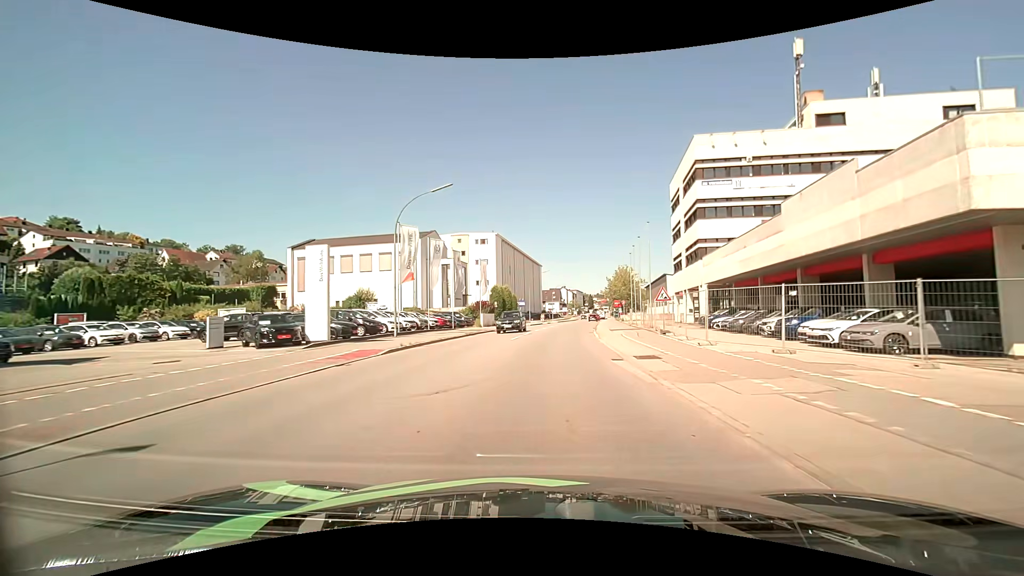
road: tertiary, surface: asphalt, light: Day
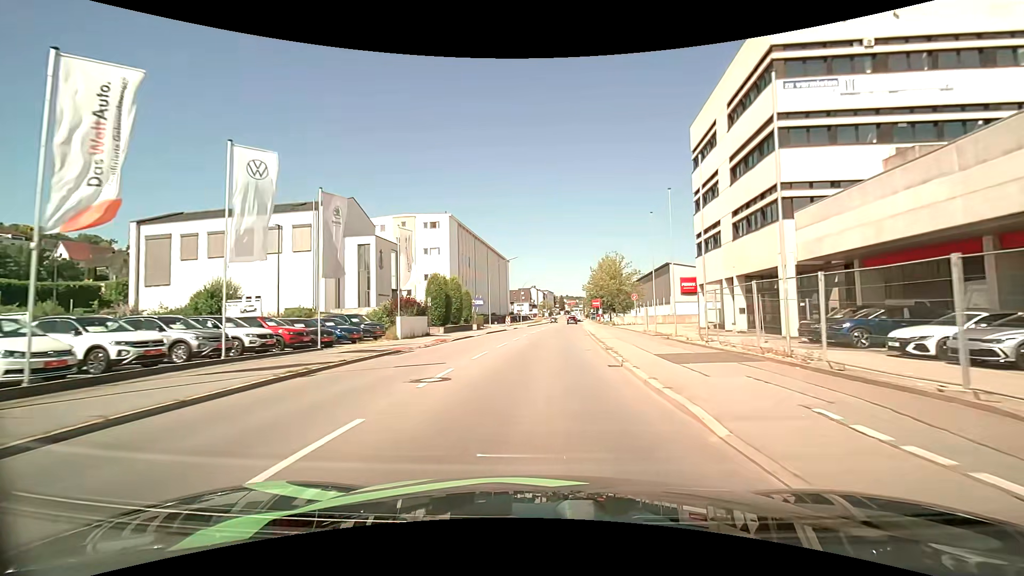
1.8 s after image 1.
(+0.7, +21.9) m; +4°
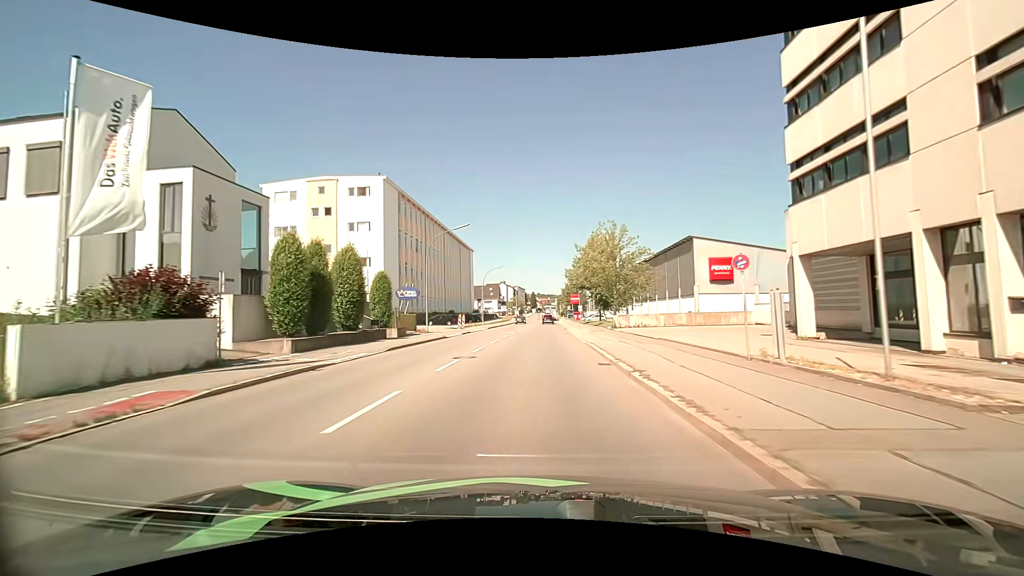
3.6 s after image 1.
(+0.6, +21.6) m; +3°
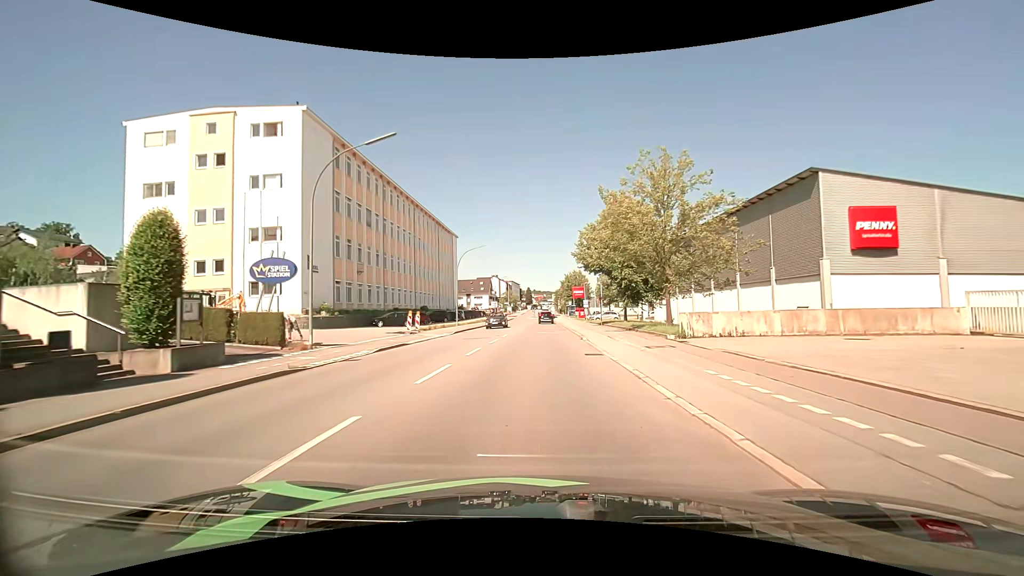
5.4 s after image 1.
(+0.2, +20.4) m; +1°
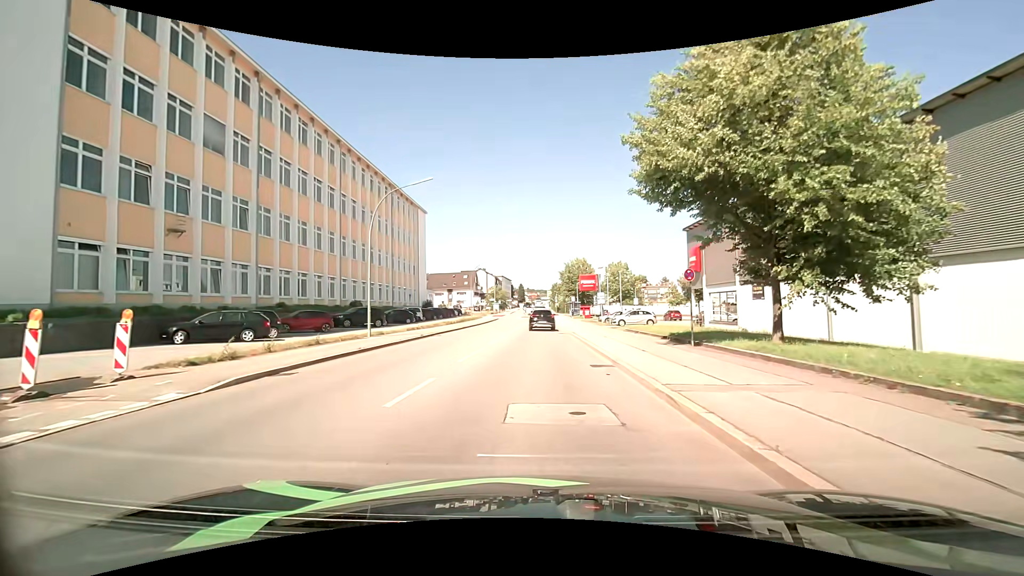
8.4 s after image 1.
(+0.2, +26.5) m; +1°
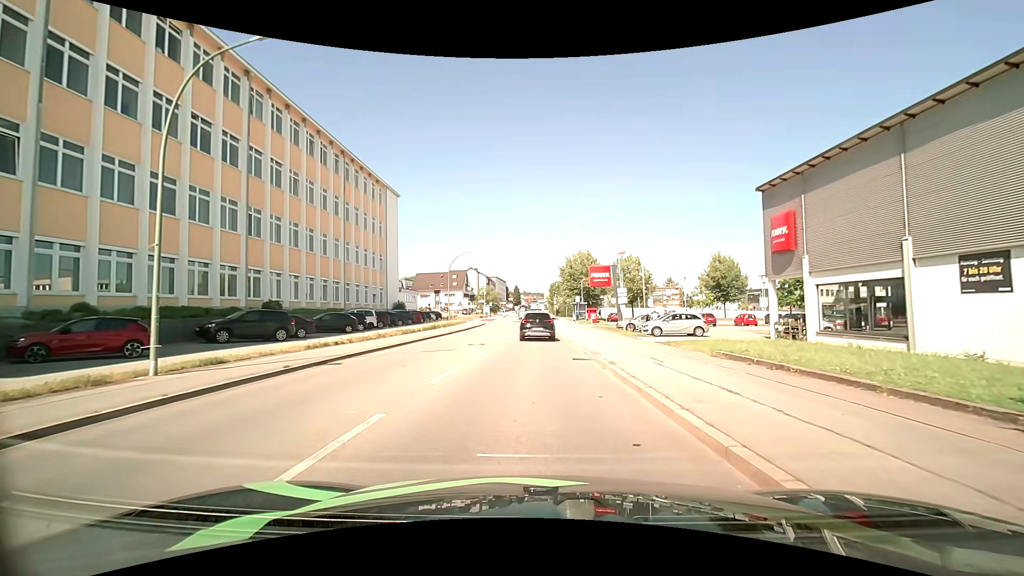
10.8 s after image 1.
(+0.1, +15.6) m; +1°
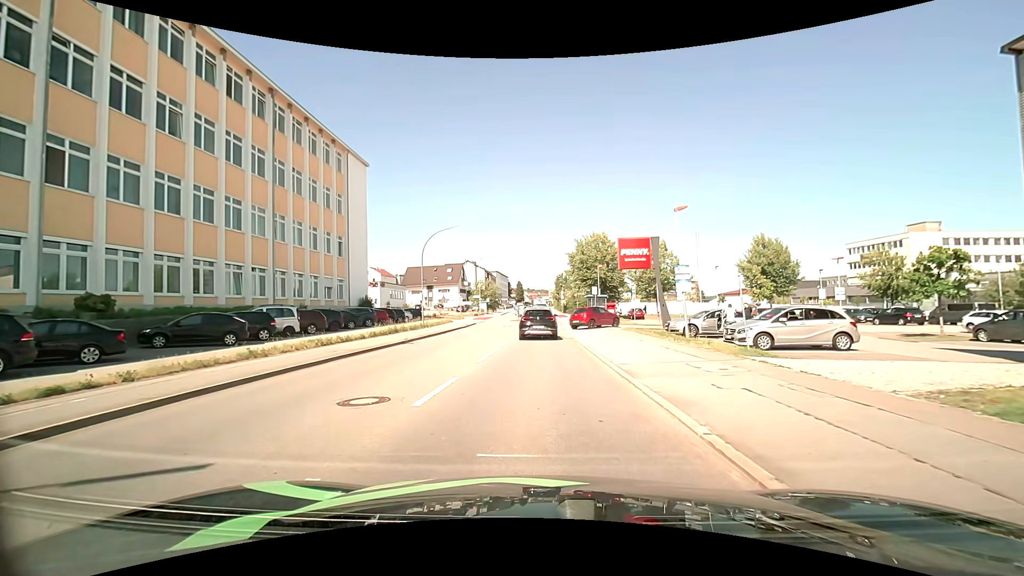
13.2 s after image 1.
(-0.1, +14.8) m; 0°
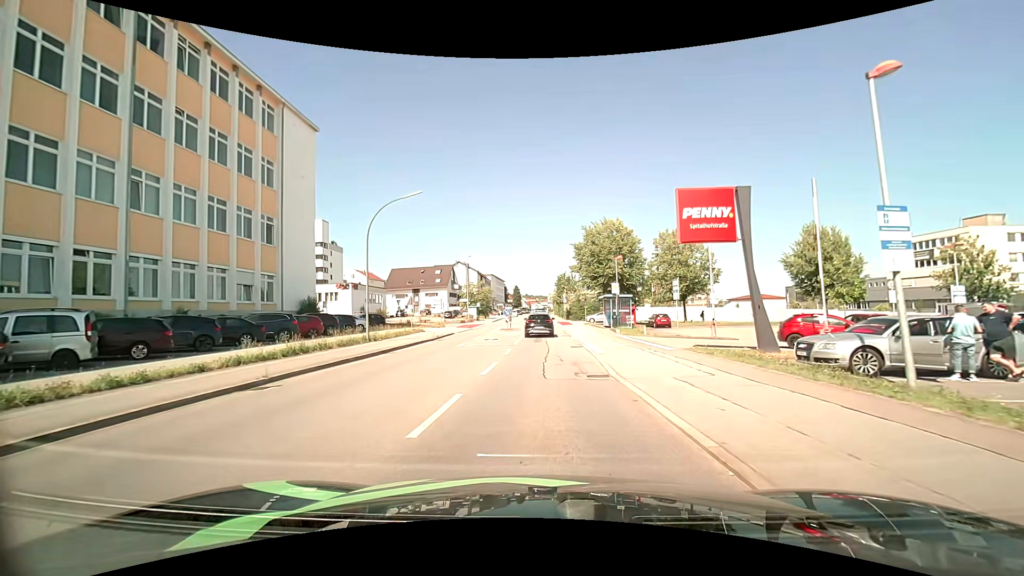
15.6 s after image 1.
(-0.2, +13.8) m; -1°
(0, +10) (0, +20) (0, +30) (0, +40) (0, +50) (0, +60) (0, +70) (0, +80) (0, +90) (0, +100) m
